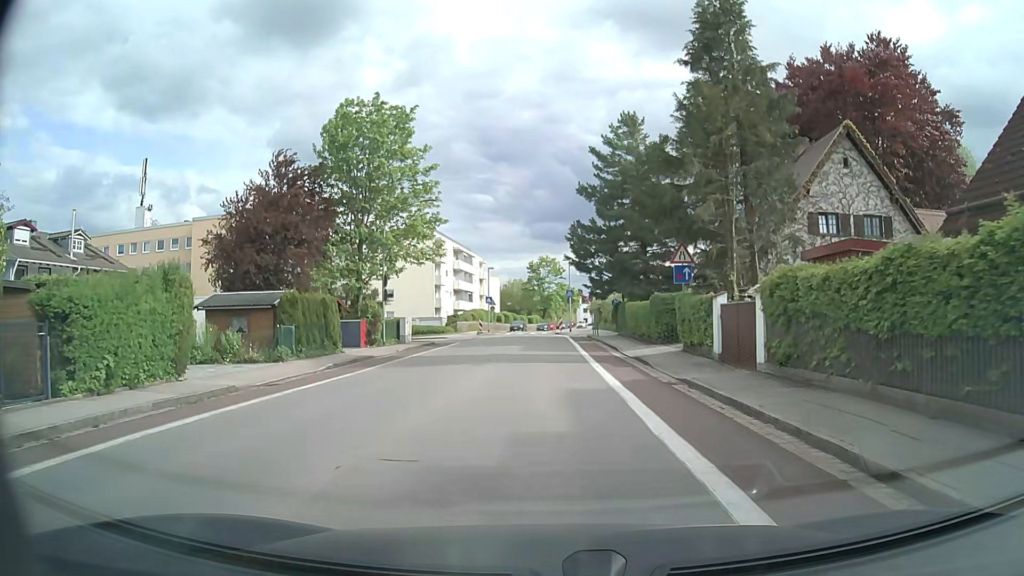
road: tertiary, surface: asphalt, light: Day
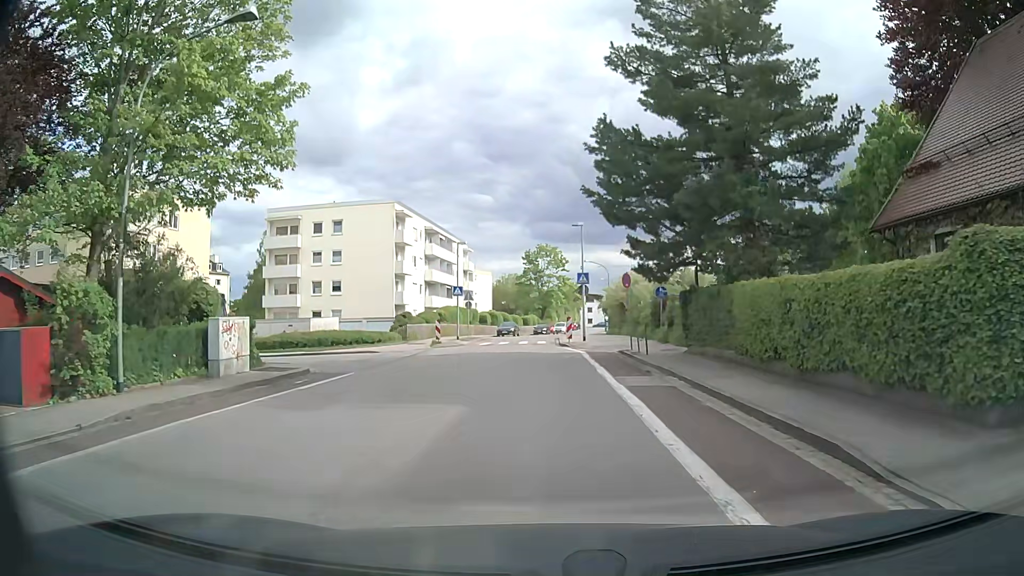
(-0.1, +21.9) m; 0°
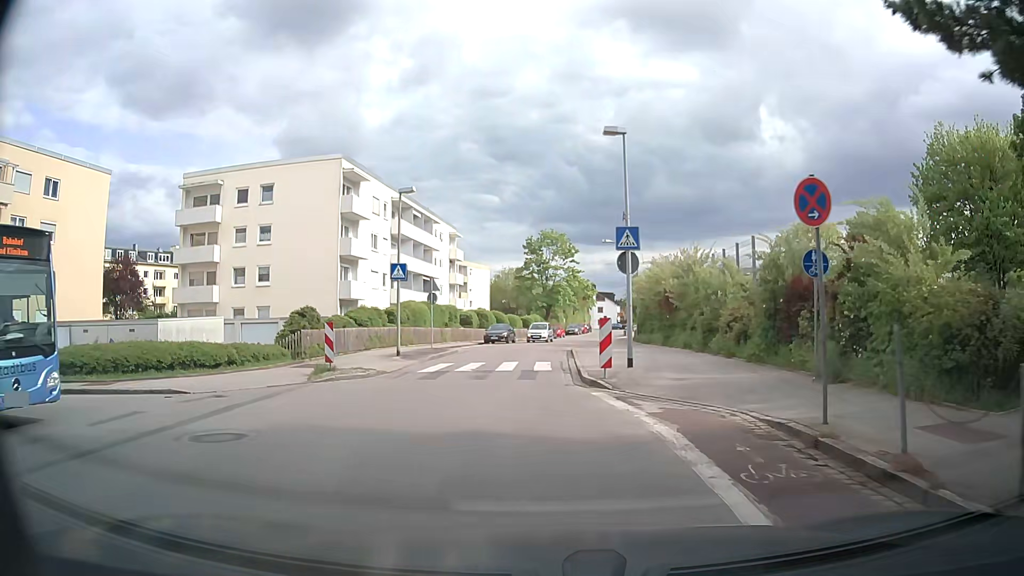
(-0.2, +18.1) m; -1°
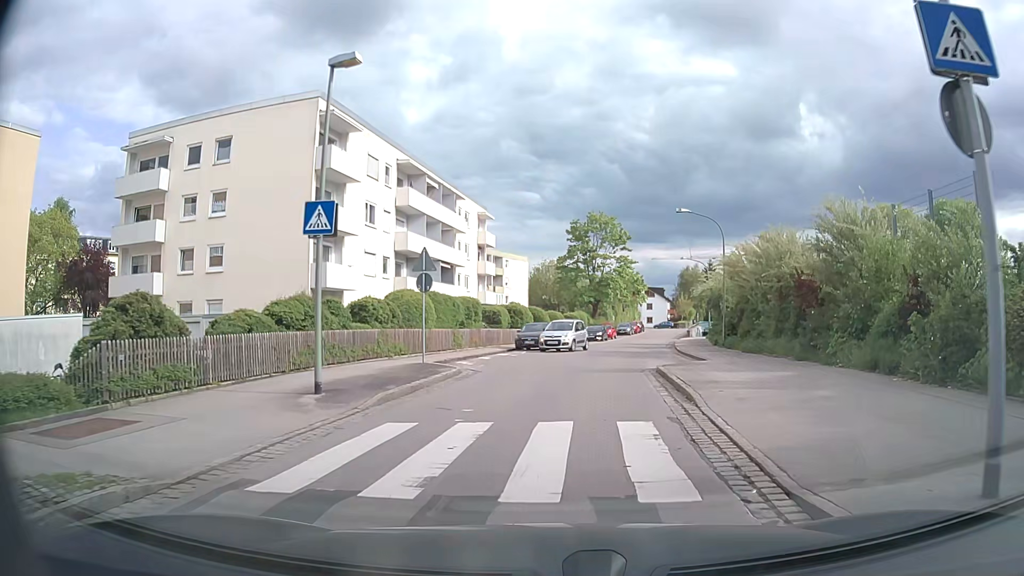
(-0.6, +13.0) m; -4°
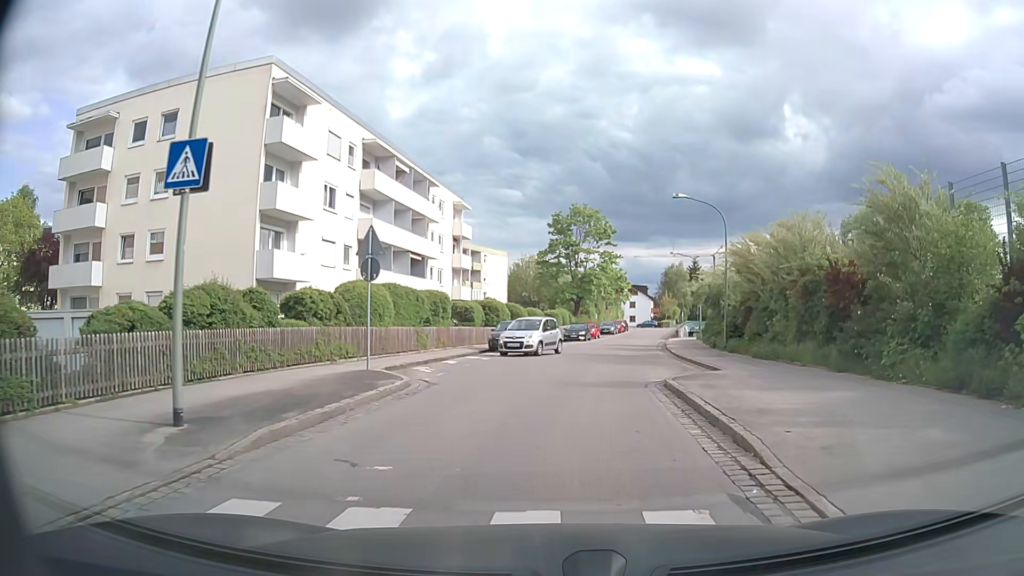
(+0.1, +4.2) m; +2°
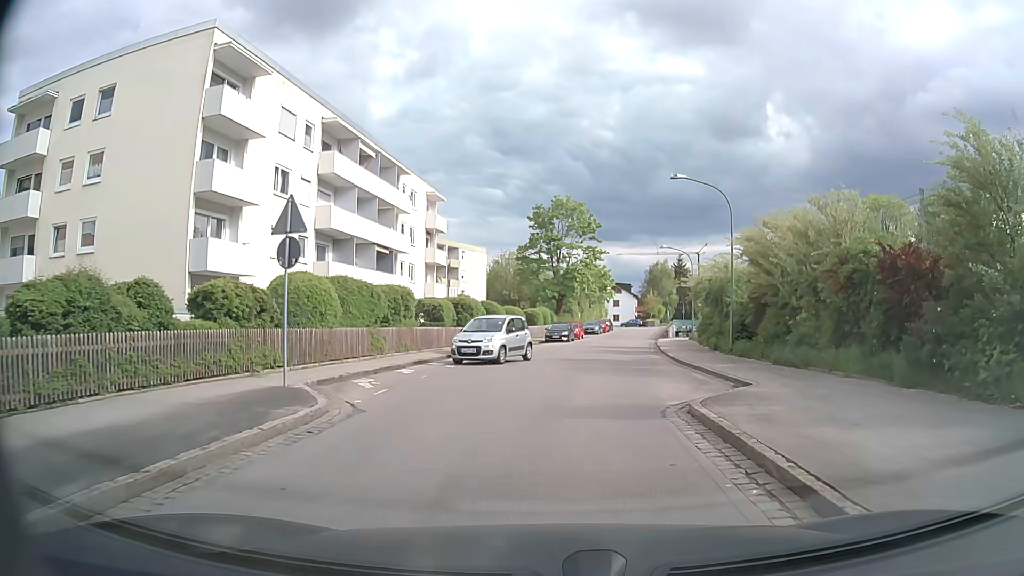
(+0.1, +4.2) m; +2°
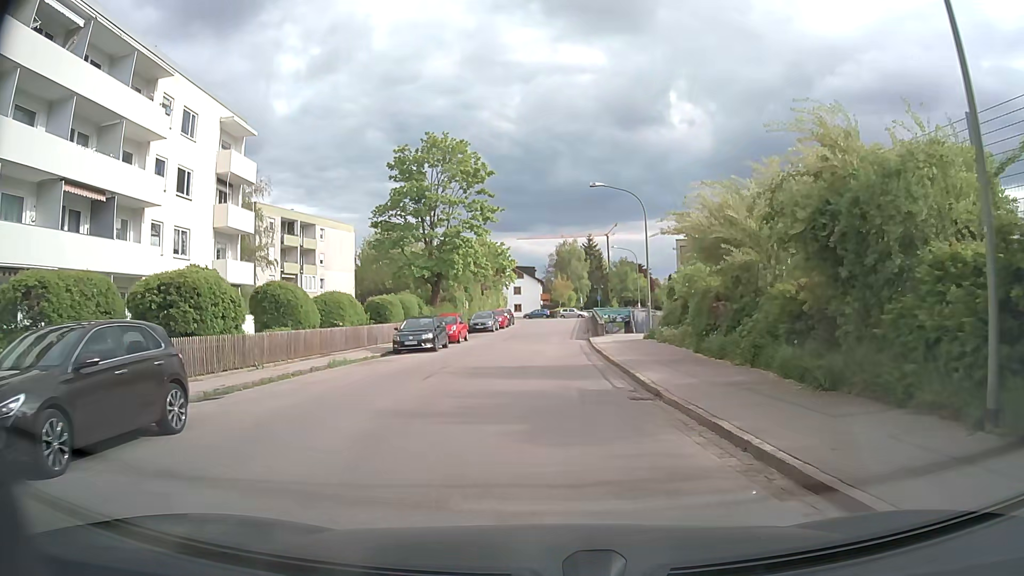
(+1.9, +21.6) m; +8°
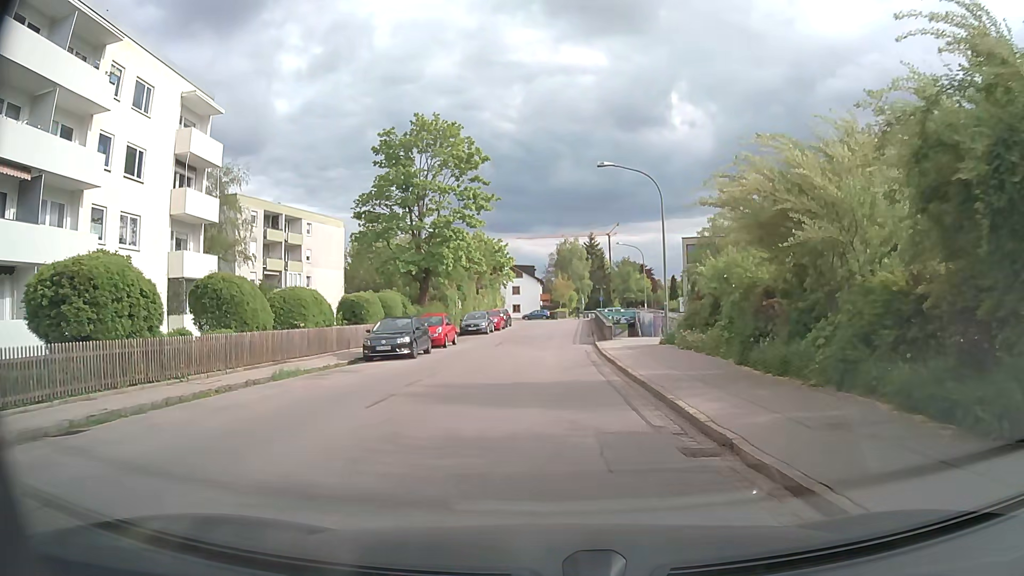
(0.0, +4.5) m; 0°
(0, +10) (0, +20) (0, +30) (+1, +40) (+2, +50) (+2, +60) (+2, +70) (+6, +79) (+15, +81) (+25, +79) m
